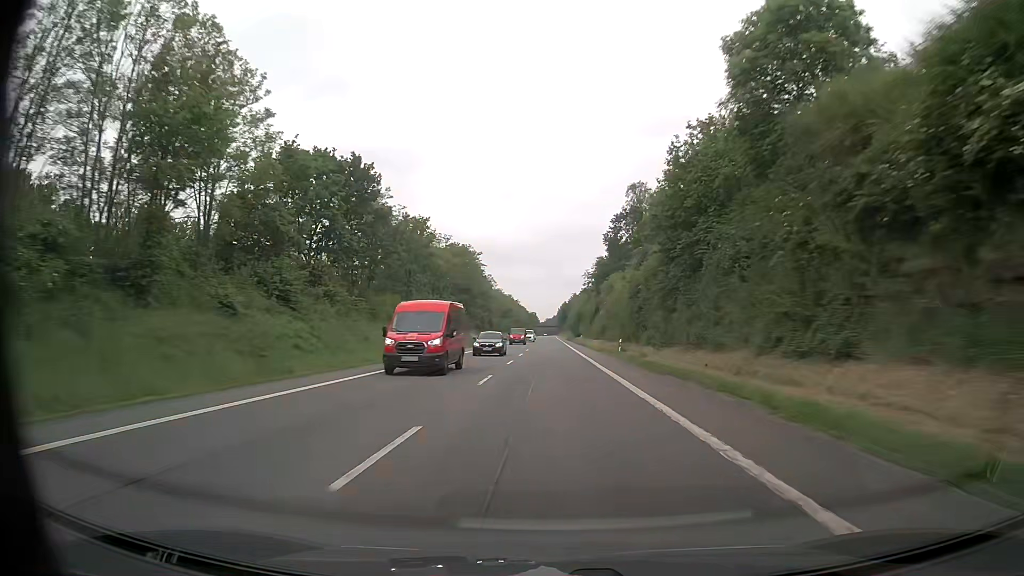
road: primary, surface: asphalt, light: Day
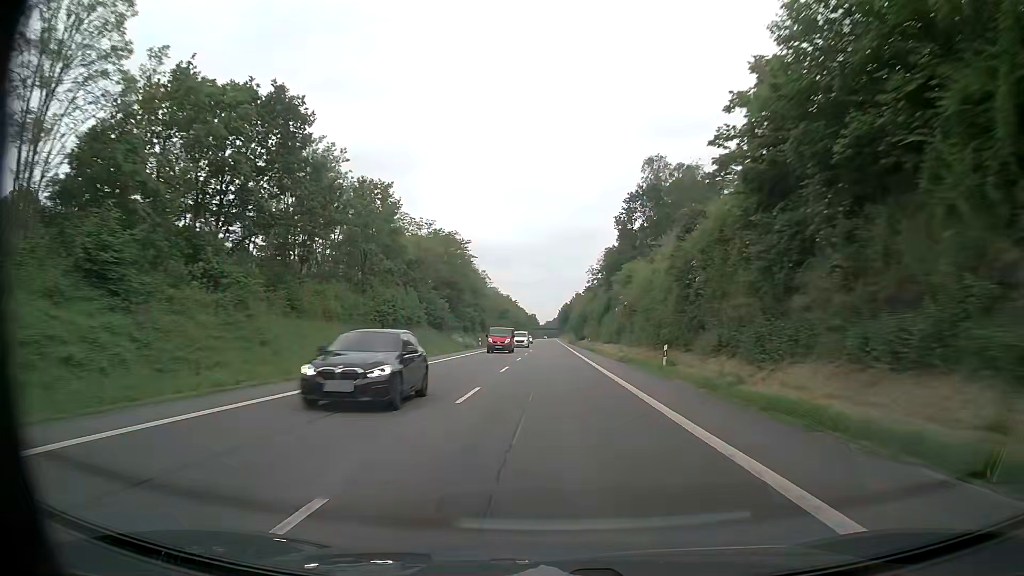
(0.0, +16.3) m; 0°
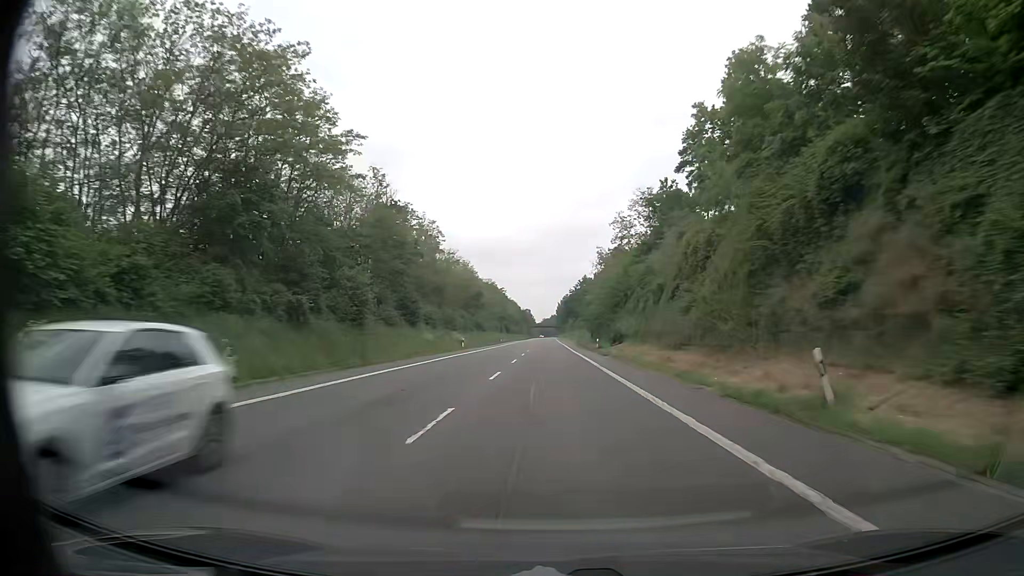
(+0.1, +65.1) m; 0°
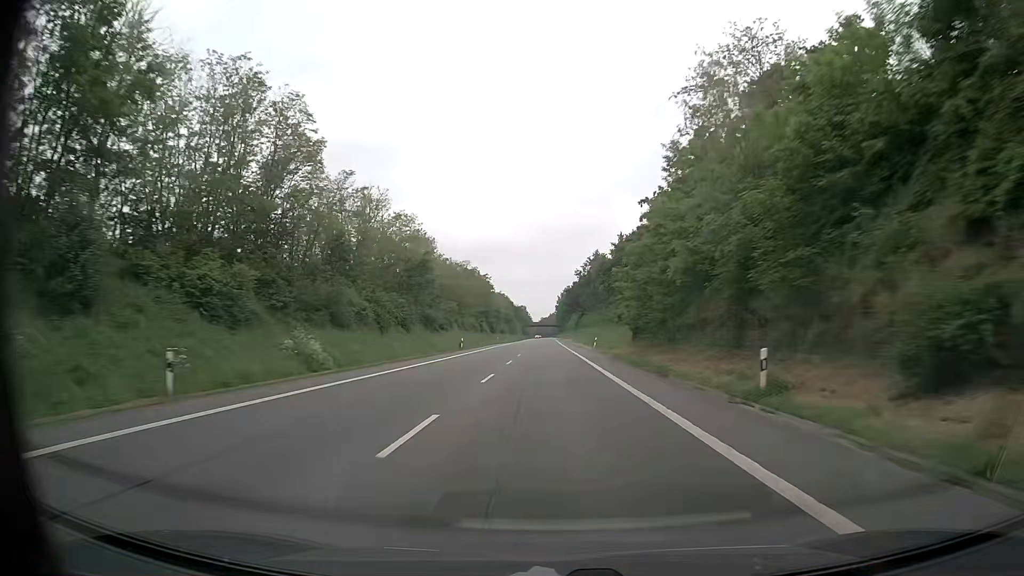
(+0.1, +48.9) m; 0°
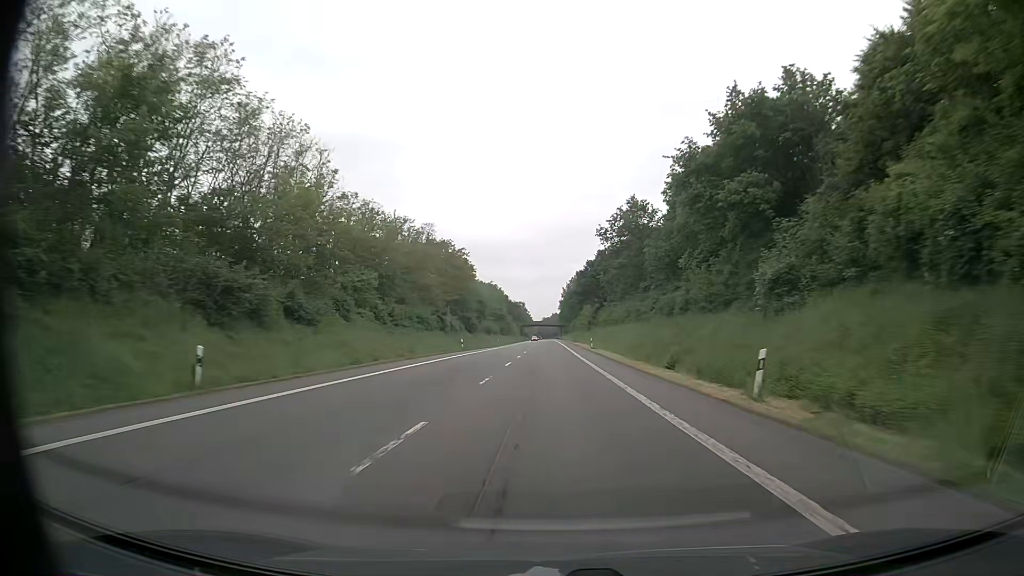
(0.0, +48.8) m; 0°
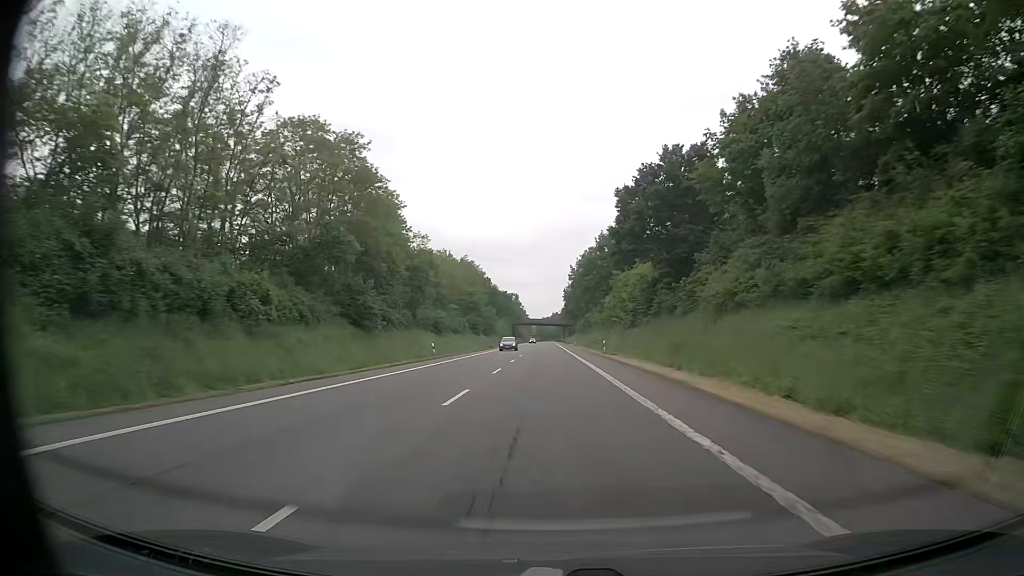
(+0.1, +65.1) m; 0°
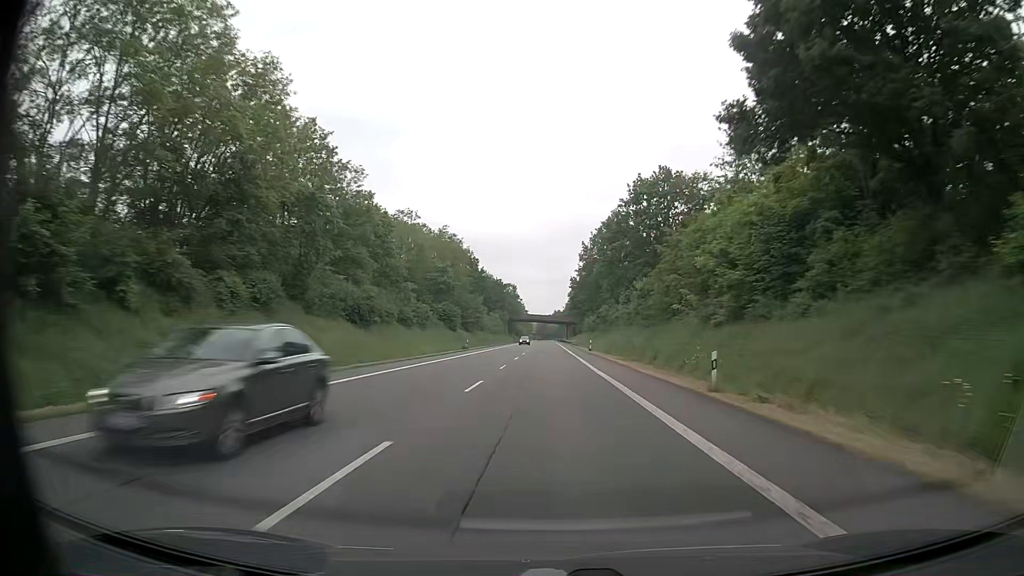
(-0.1, +32.5) m; 0°
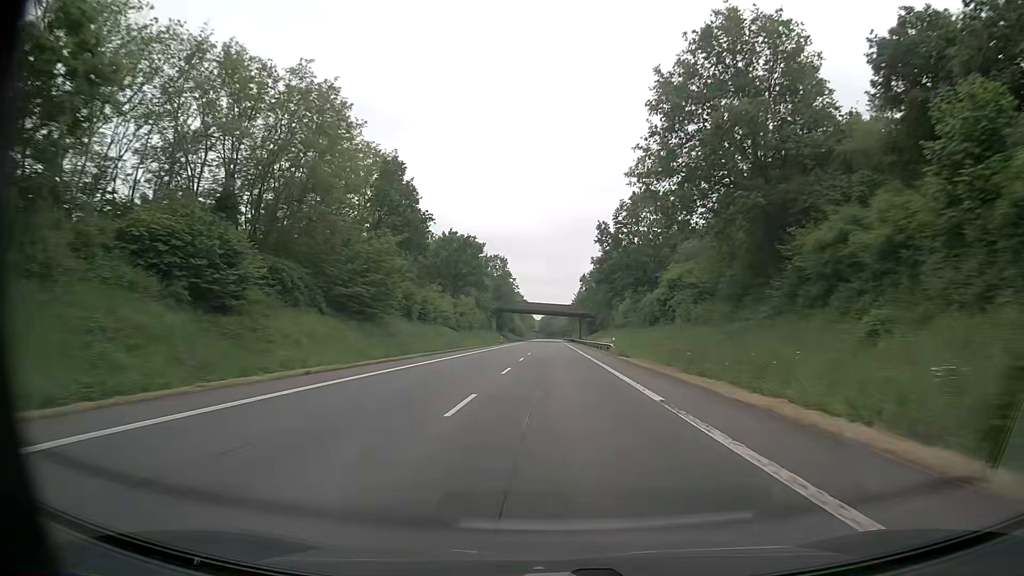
(-0.1, +65.2) m; 0°
(0, +10) (0, +20) (0, +30) (0, +40) (0, +50) (0, +60) (0, +70) (0, +80) (0, +90) (+1, +100) m
